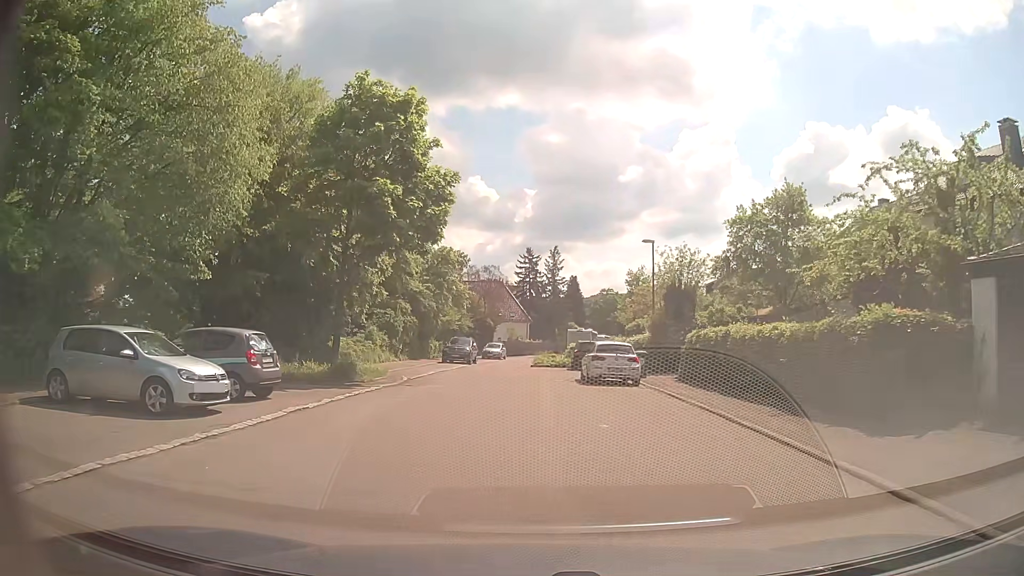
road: residential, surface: asphalt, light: Day
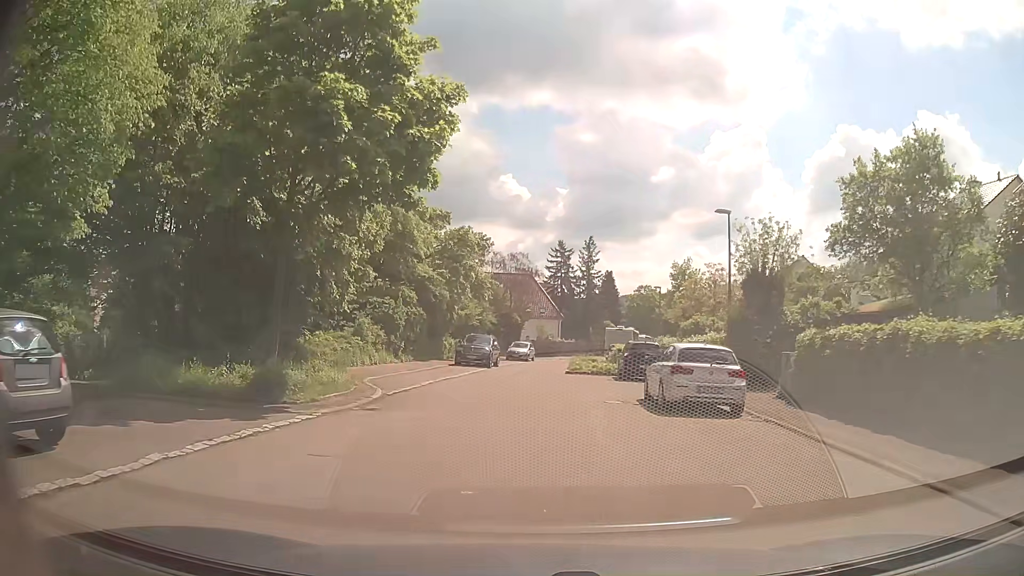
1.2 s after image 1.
(-0.1, +8.4) m; -2°
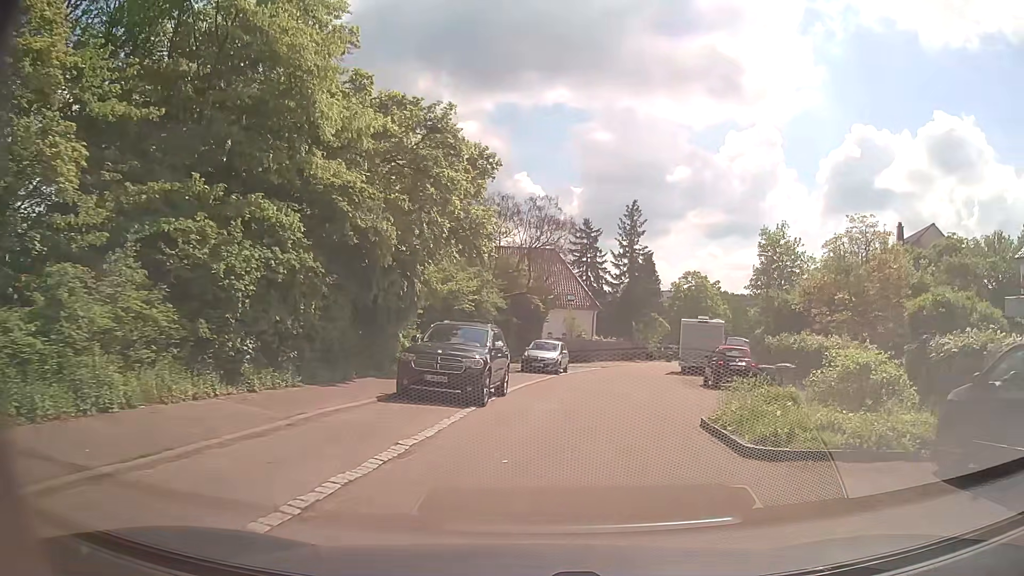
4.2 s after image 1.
(-0.7, +21.5) m; -1°
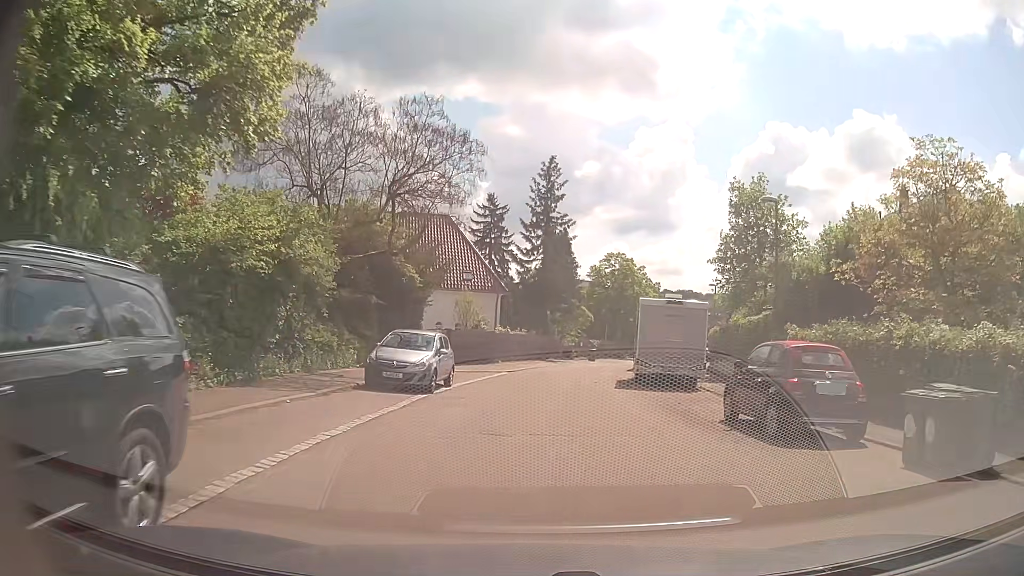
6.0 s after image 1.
(+1.1, +13.5) m; +9°
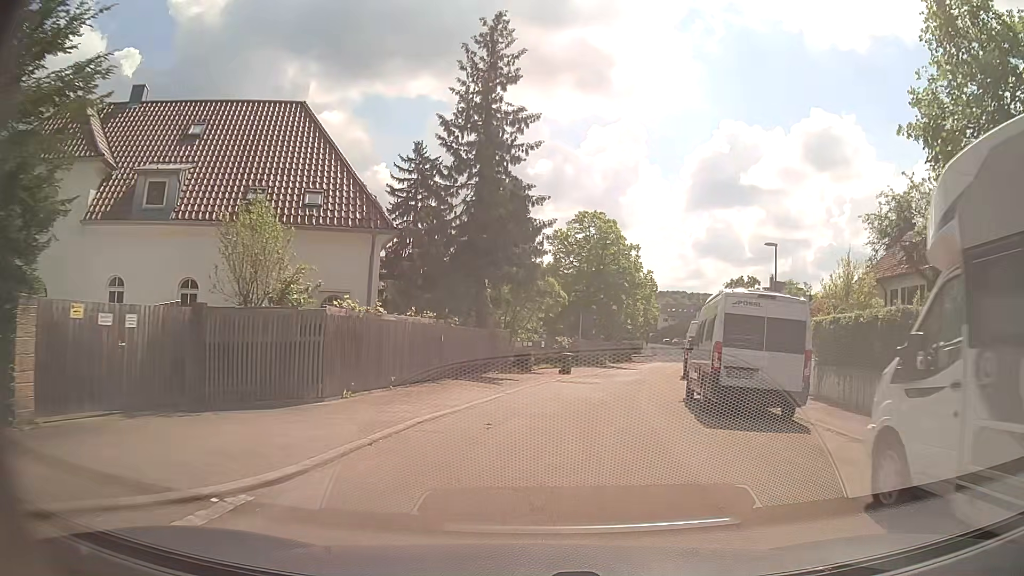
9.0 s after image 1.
(+0.8, +22.7) m; +4°
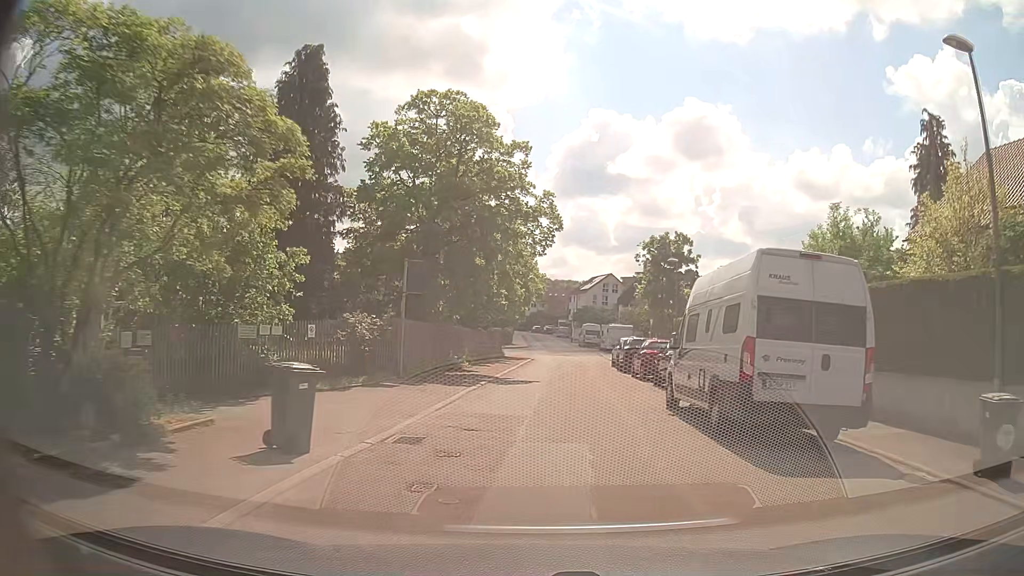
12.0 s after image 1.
(+2.5, +22.9) m; +13°
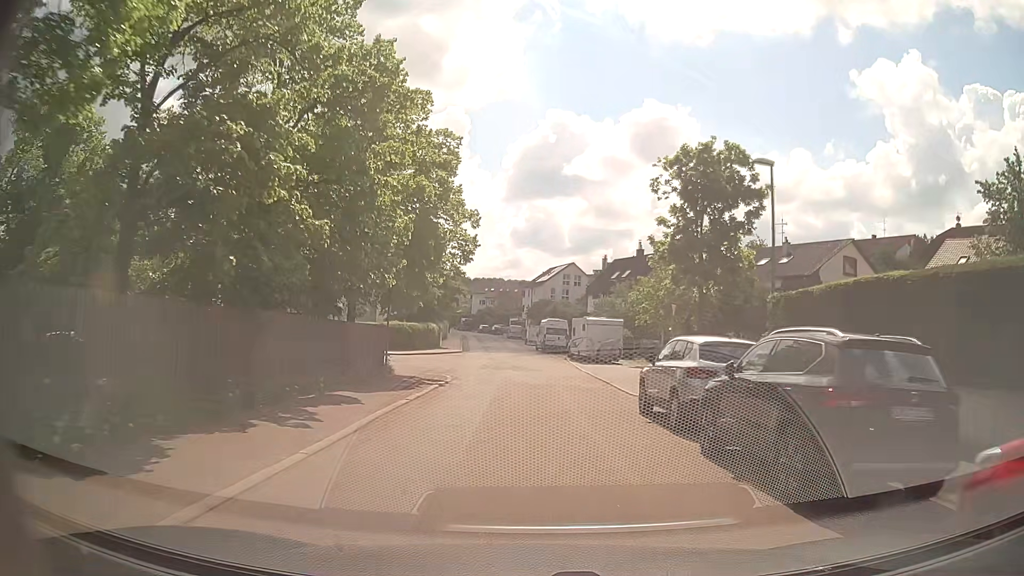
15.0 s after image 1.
(+1.1, +23.9) m; +5°
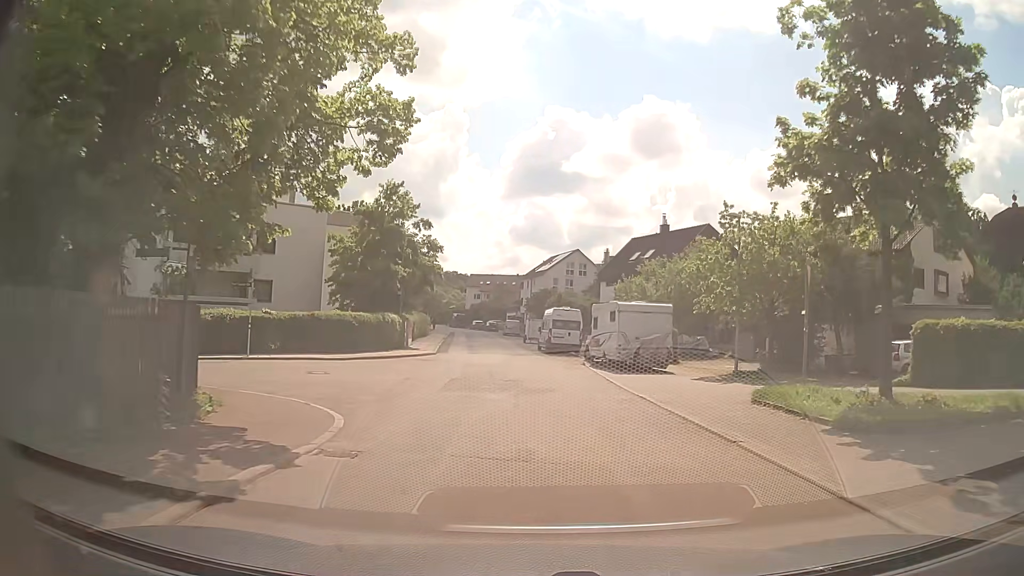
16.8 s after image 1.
(-0.4, +14.4) m; -1°
(0, +10) (0, +20) (0, +30) (0, +40) (-1, +50) (-2, +60) (-3, +70) (-4, +80) (-5, +90) (-7, +100) m
